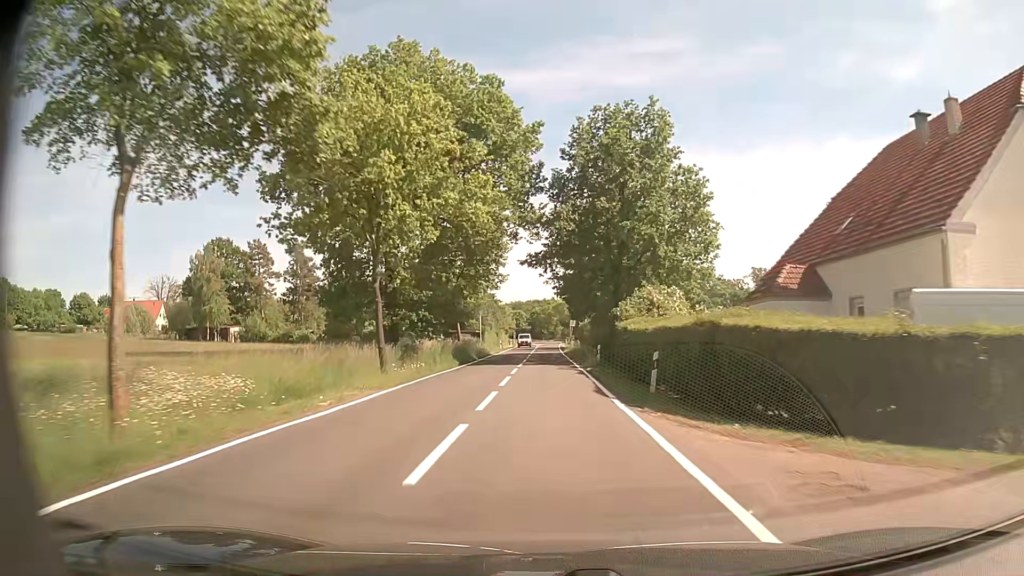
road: tertiary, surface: asphalt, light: Day
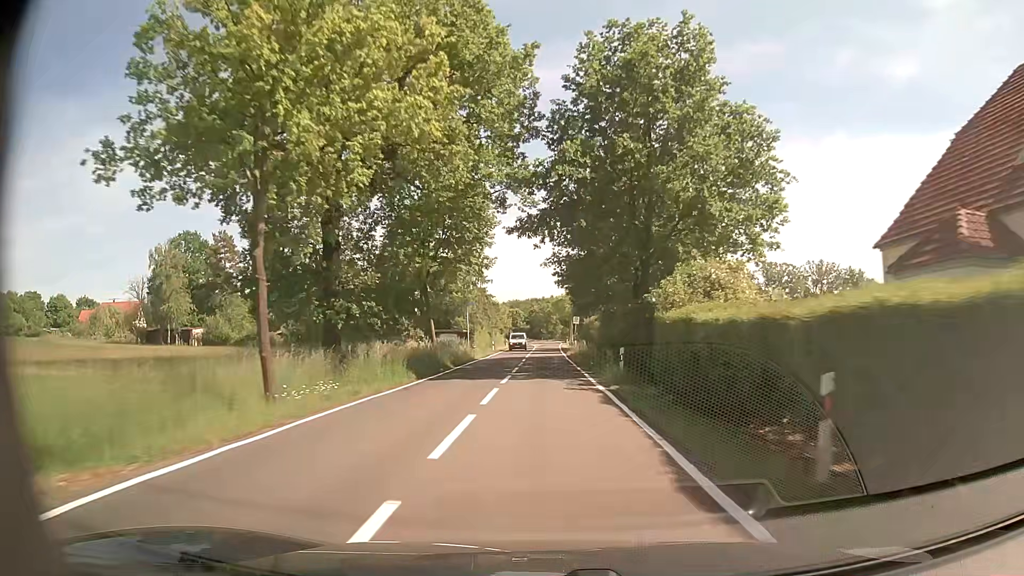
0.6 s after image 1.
(+0.1, +10.7) m; 0°
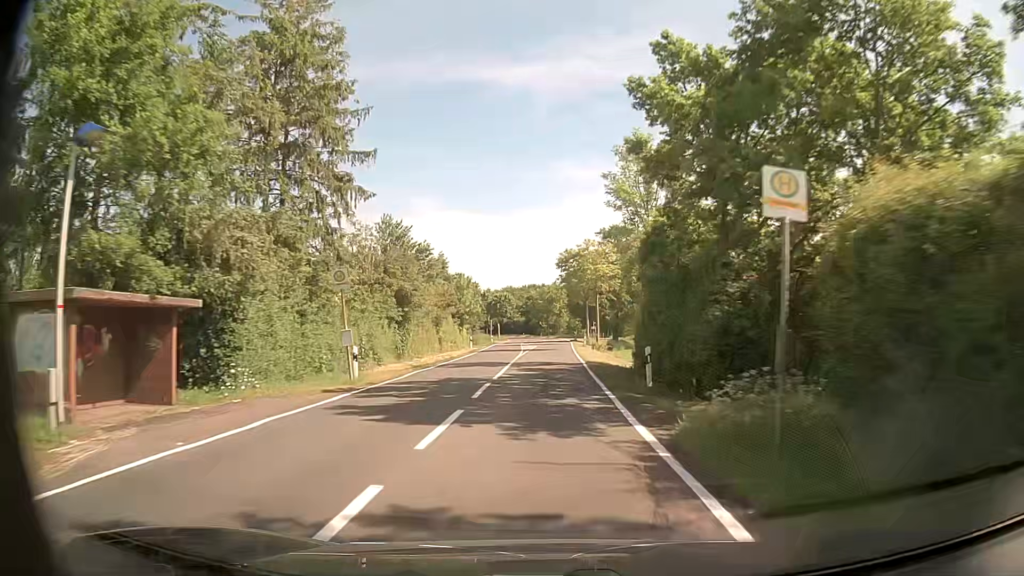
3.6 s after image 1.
(+0.2, +53.7) m; 0°
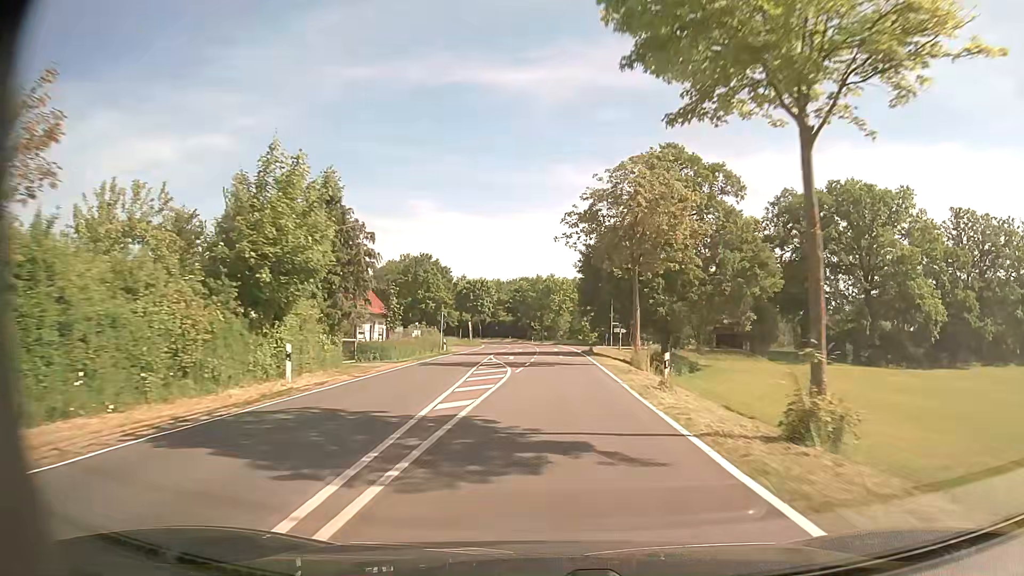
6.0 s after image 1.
(-0.1, +42.9) m; 0°
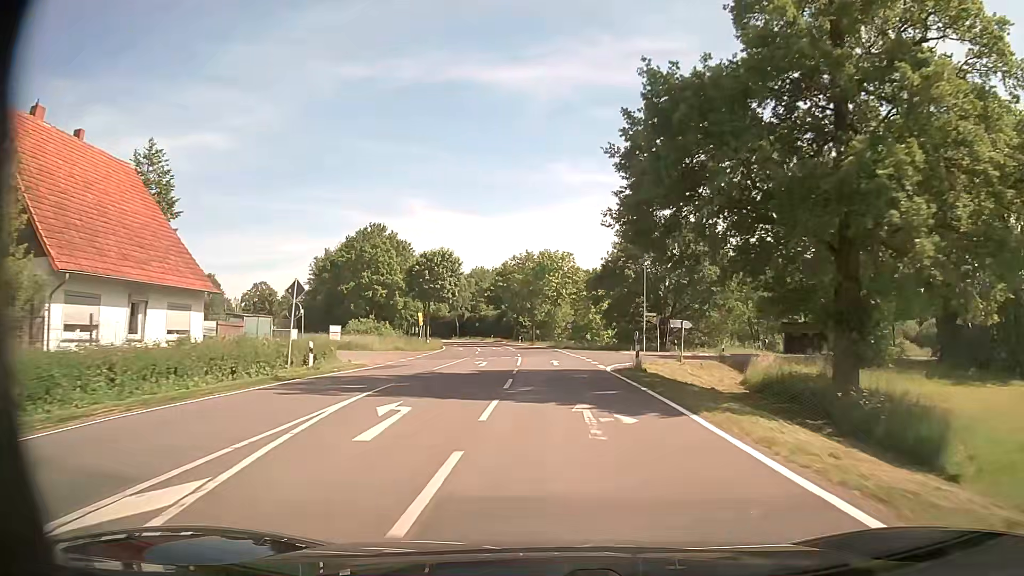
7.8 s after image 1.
(+0.3, +32.3) m; +1°
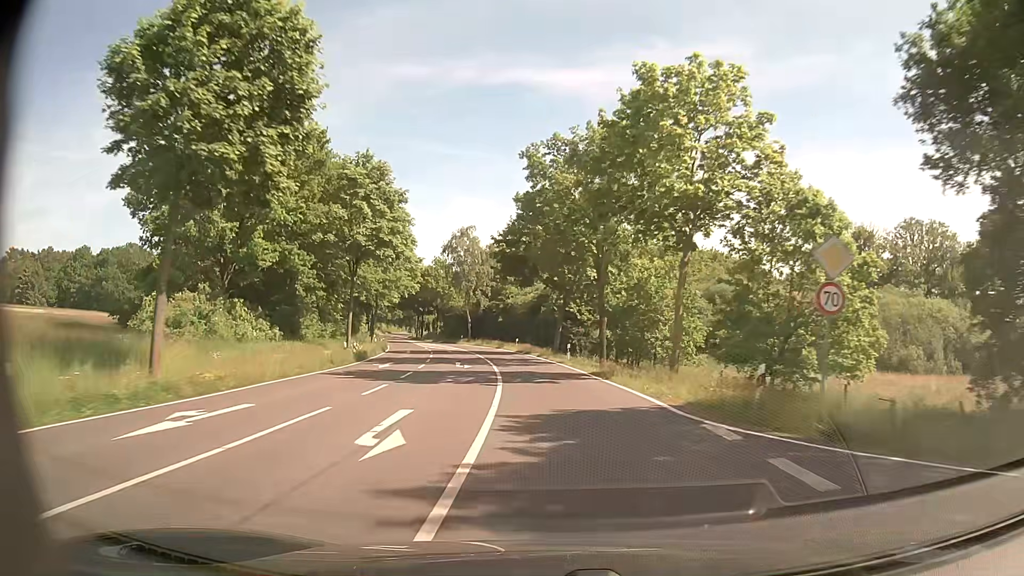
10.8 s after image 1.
(-1.6, +53.8) m; -5°
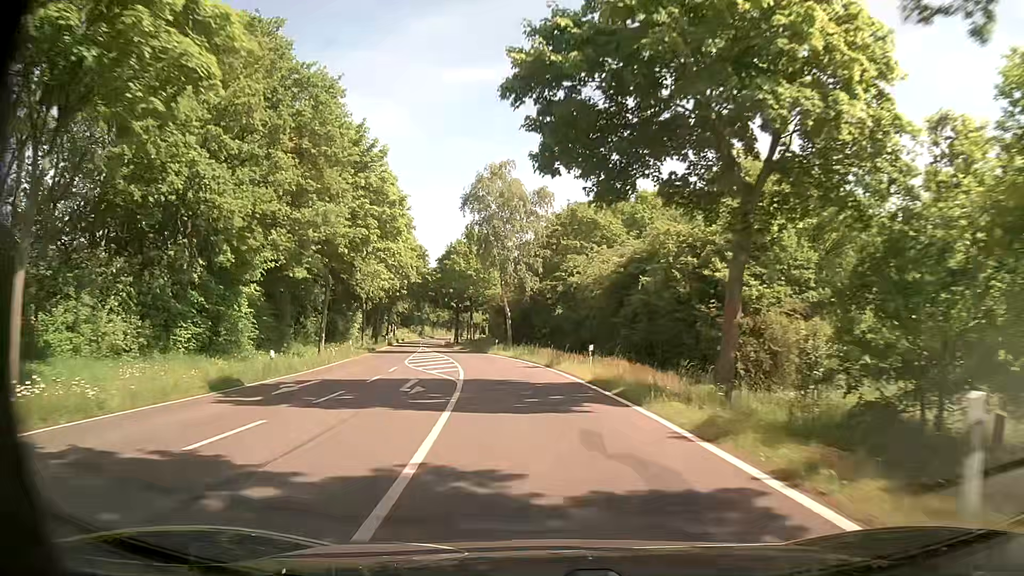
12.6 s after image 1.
(-1.4, +32.3) m; -6°
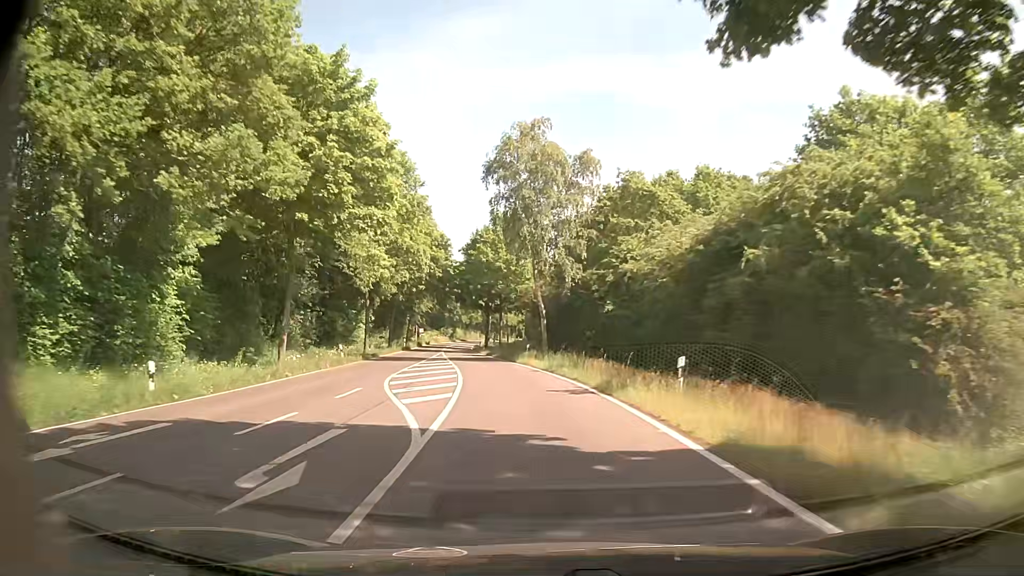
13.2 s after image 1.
(-0.3, +10.7) m; -3°
(0, +10) (-1, +20) (-2, +30) (-4, +40) (-5, +50) (-7, +59) (-9, +69) (-10, +79) (-11, +89) (-12, +99) m
